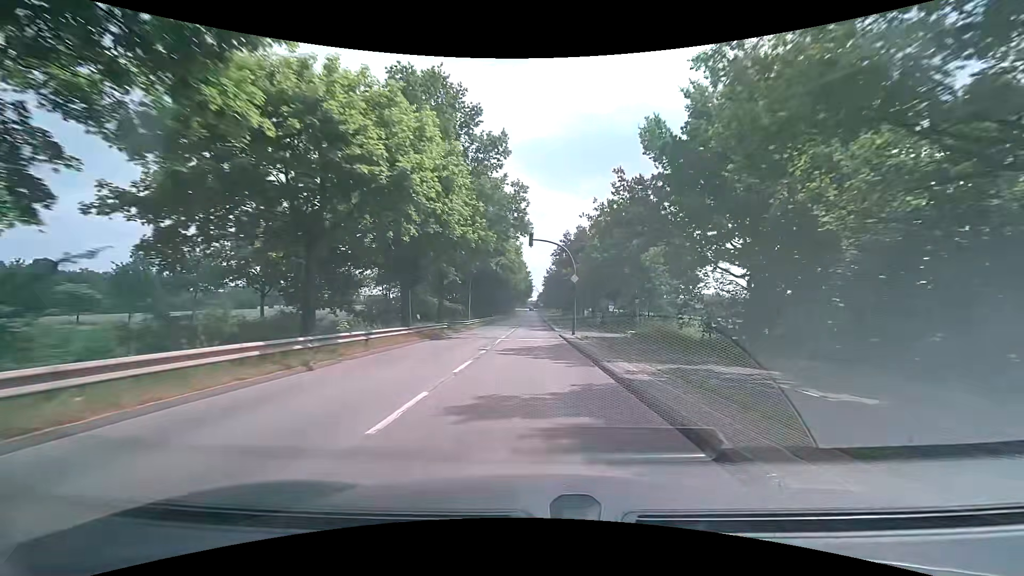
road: secondary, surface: asphalt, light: Day
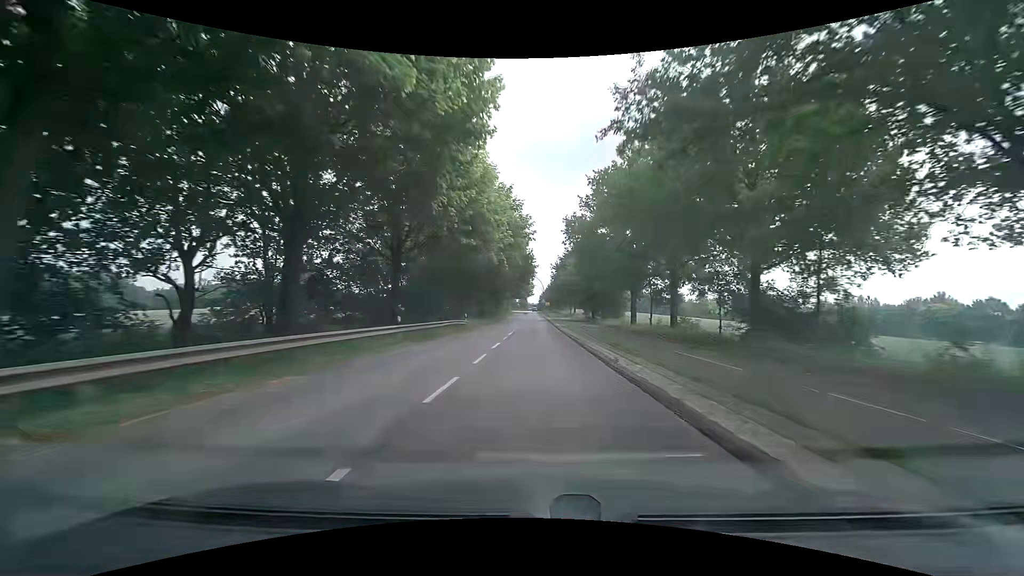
(+0.4, +53.6) m; 0°
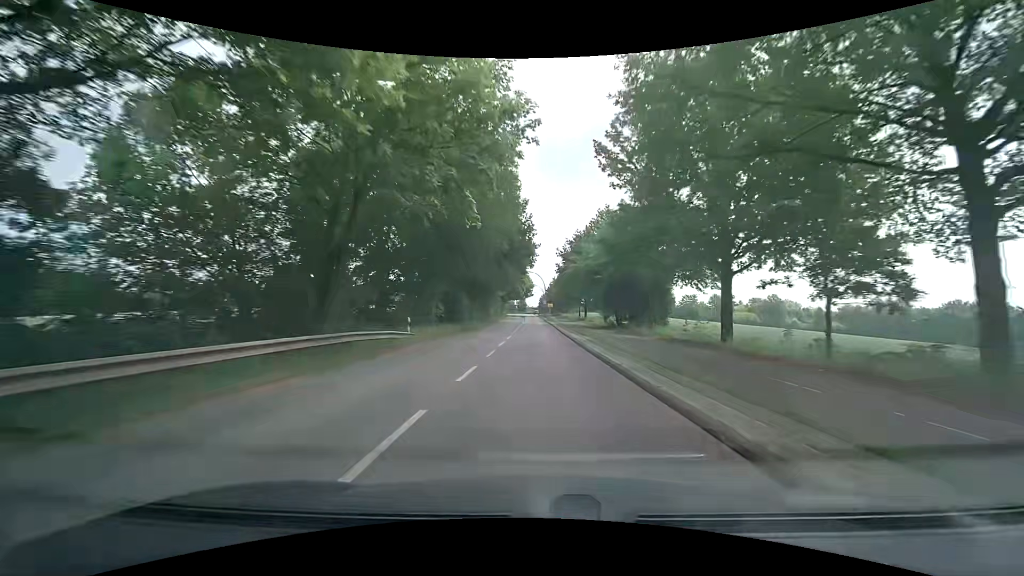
(0.0, +21.4) m; 0°
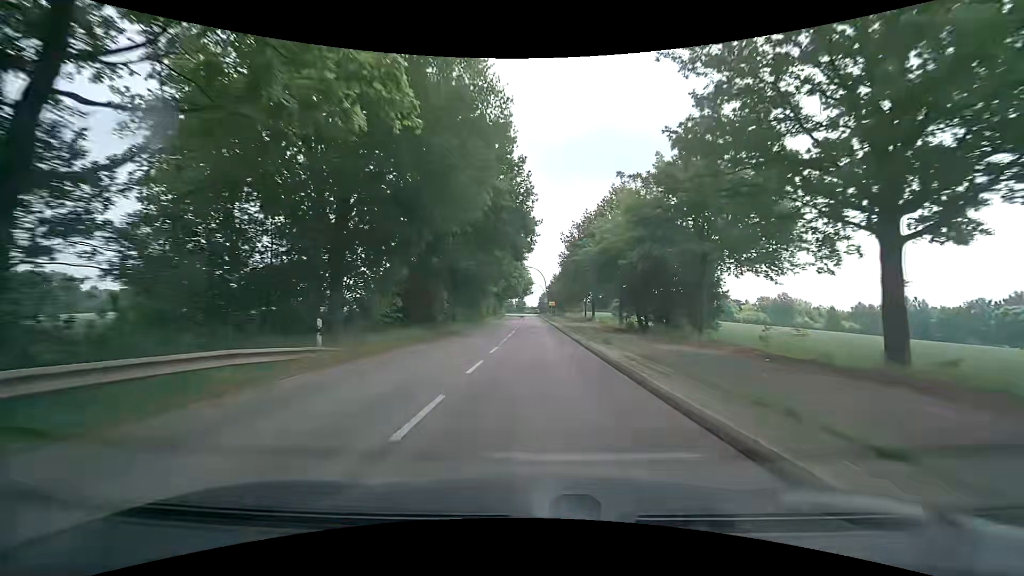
(0.0, +10.7) m; 0°
